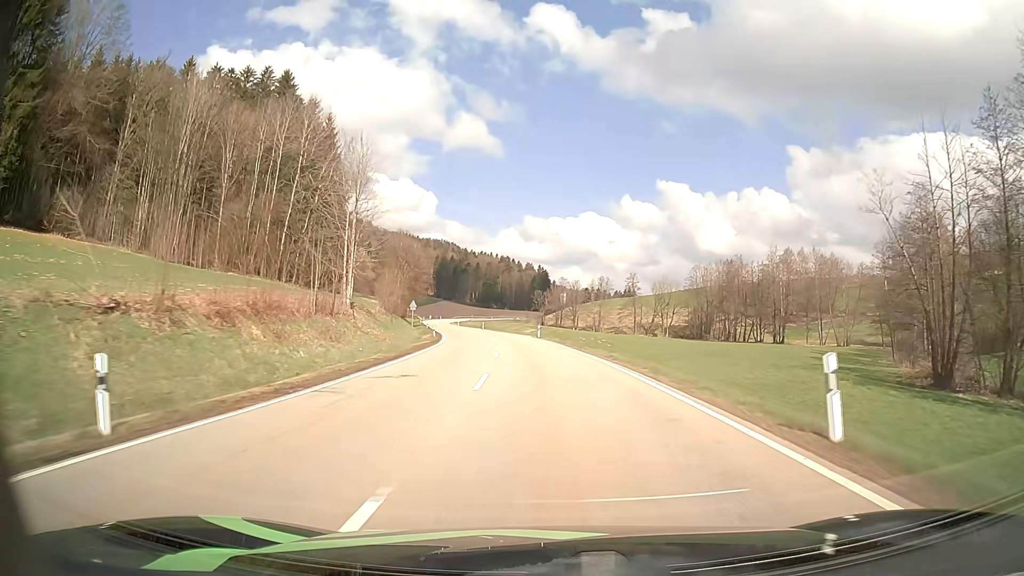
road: secondary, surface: asphalt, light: Day
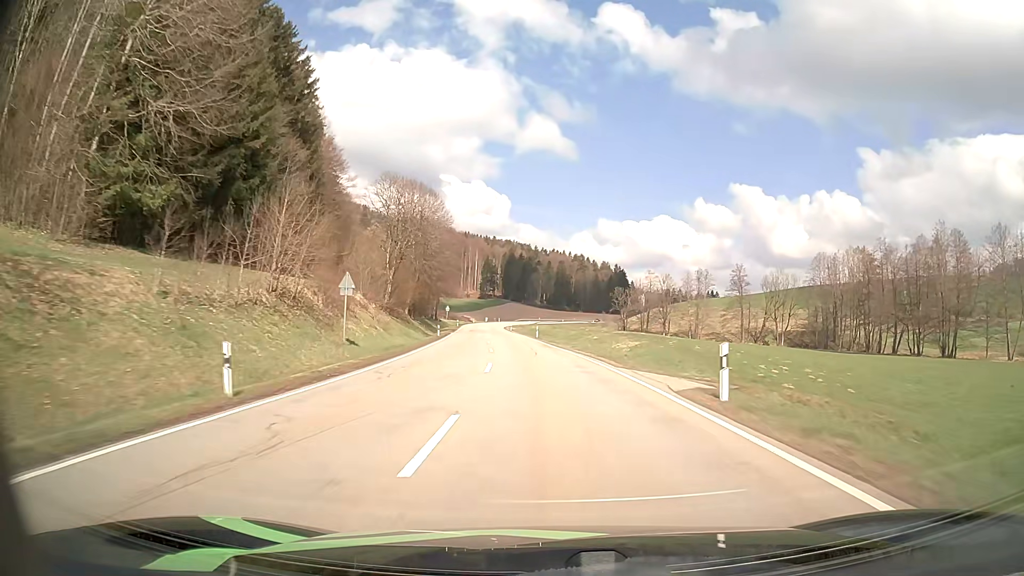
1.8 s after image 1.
(-2.5, +45.9) m; -6°
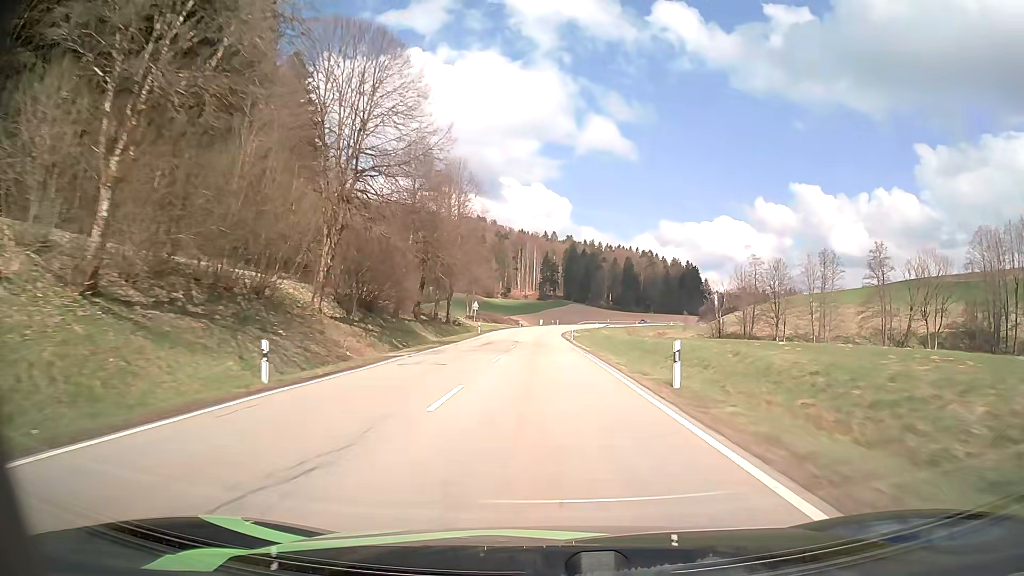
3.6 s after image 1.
(-2.3, +46.8) m; -5°
(0, +10) (0, +20) (0, +30) (0, +40) (-1, +50) (-1, +60) (0, +70) (0, +80) (0, +90) (+1, +100) m
